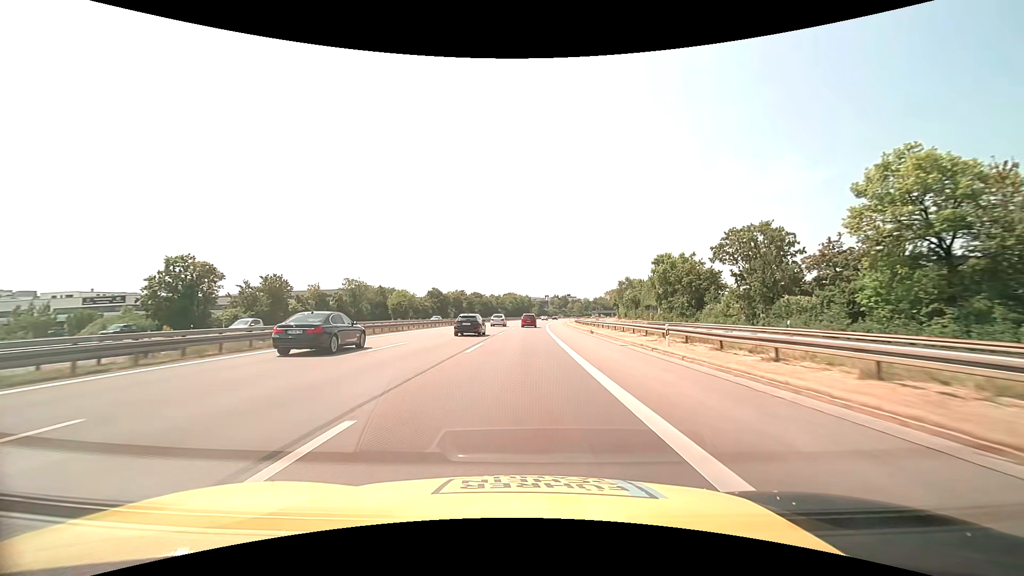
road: motorway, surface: asphalt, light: Day
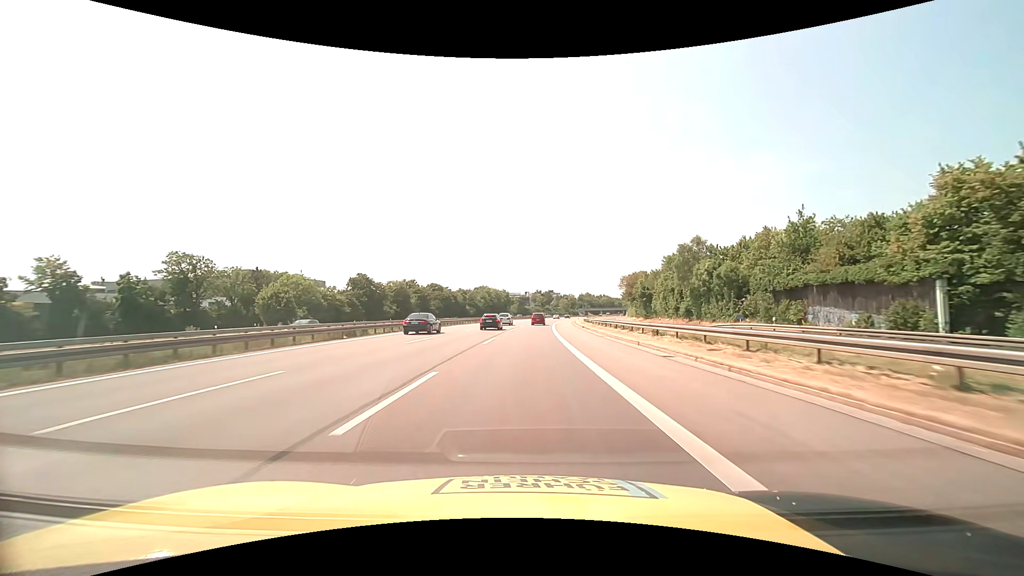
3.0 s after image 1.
(+1.3, +66.3) m; +2°
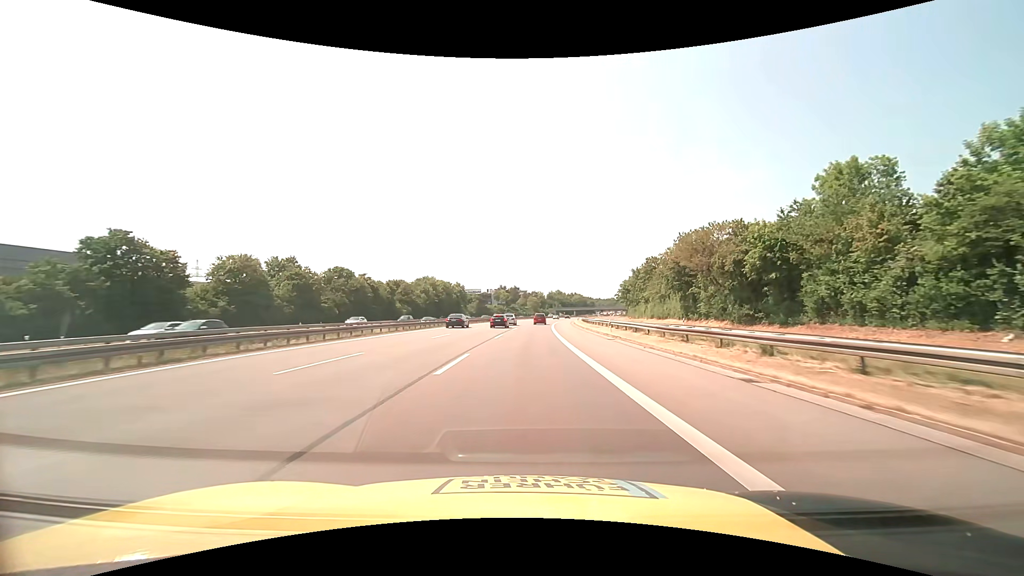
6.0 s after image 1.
(+2.0, +66.2) m; +4°
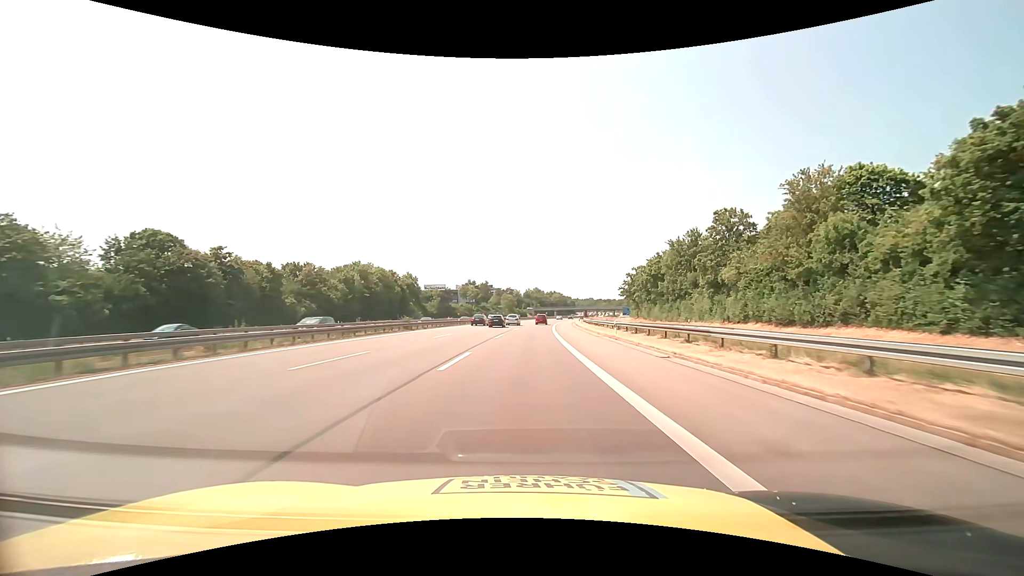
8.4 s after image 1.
(+1.3, +52.9) m; +3°
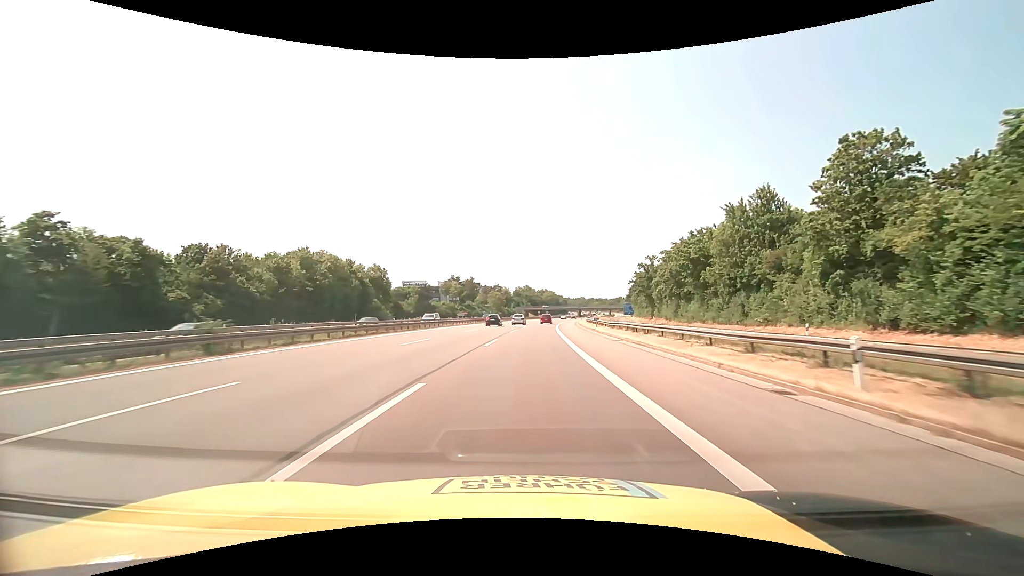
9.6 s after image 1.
(+0.2, +26.5) m; +1°
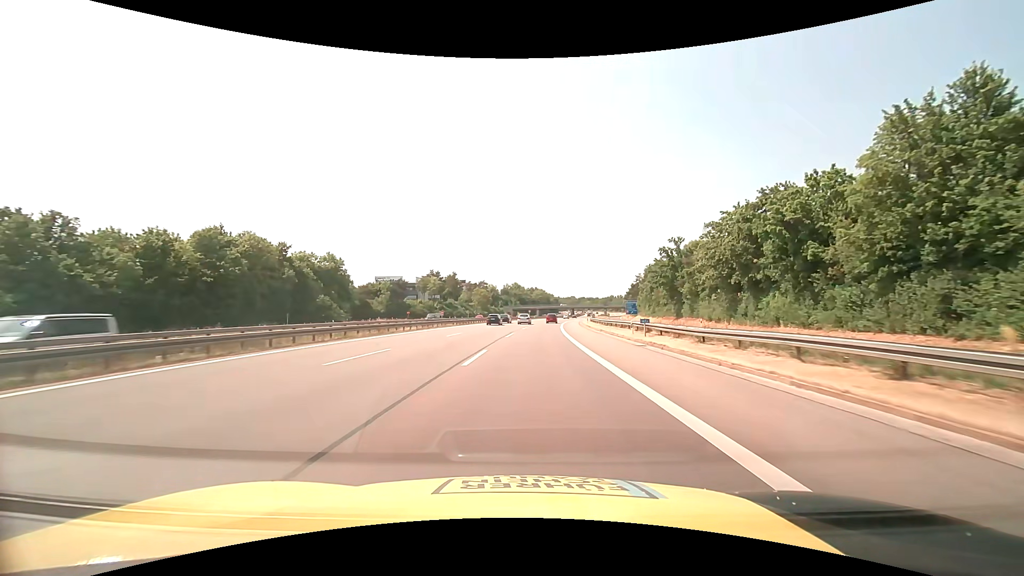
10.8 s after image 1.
(+0.3, +26.4) m; +1°
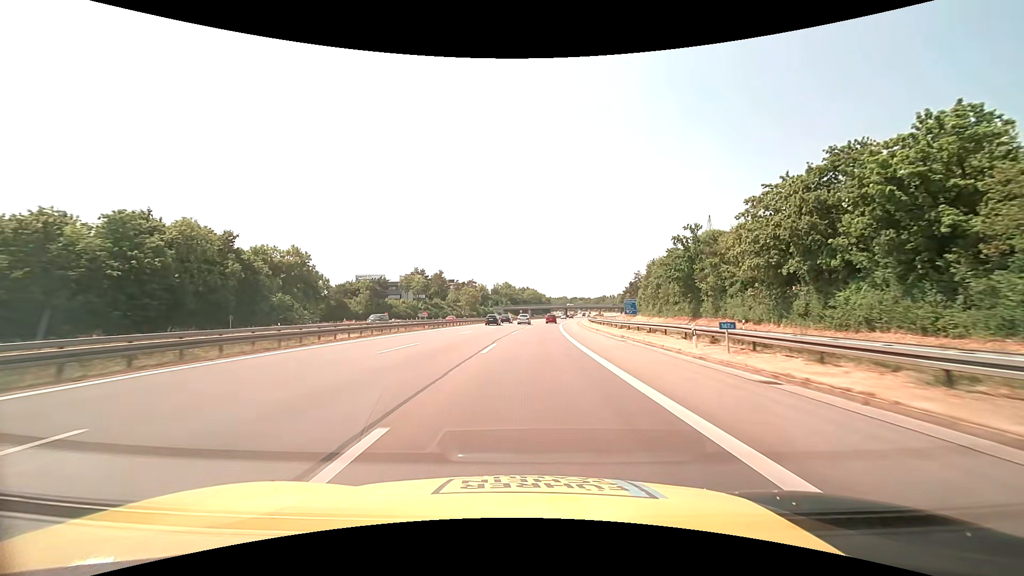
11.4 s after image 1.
(+0.1, +13.2) m; +1°
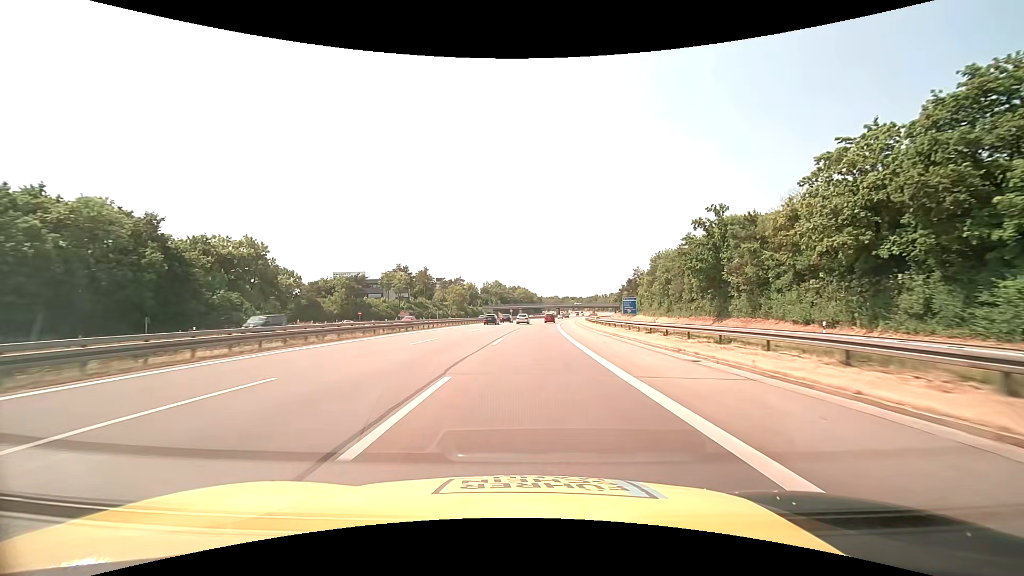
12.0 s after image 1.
(+0.1, +13.2) m; +1°
